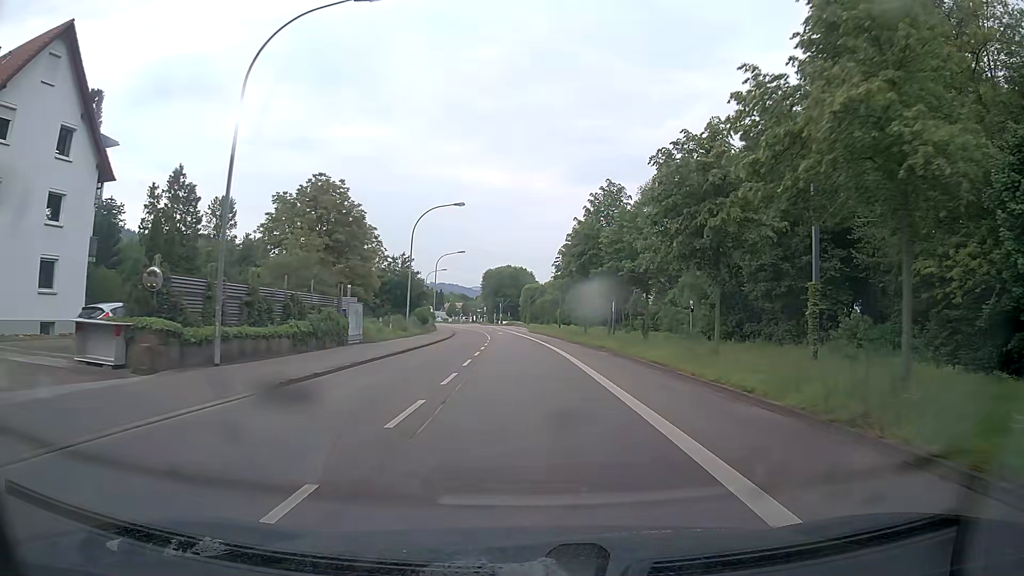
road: tertiary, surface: asphalt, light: Day
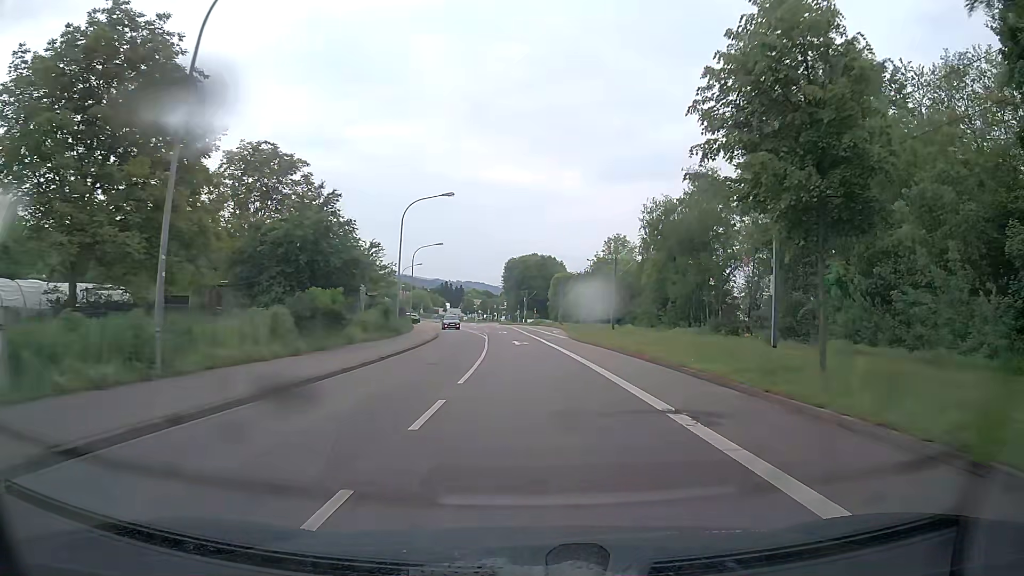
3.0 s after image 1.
(-0.7, +36.5) m; -2°
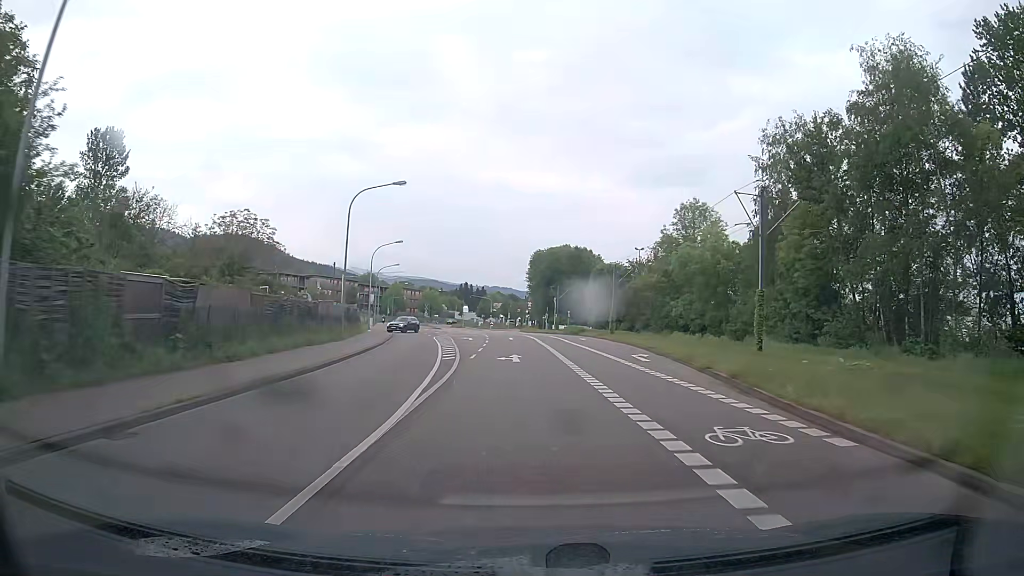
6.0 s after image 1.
(-0.8, +36.9) m; -3°
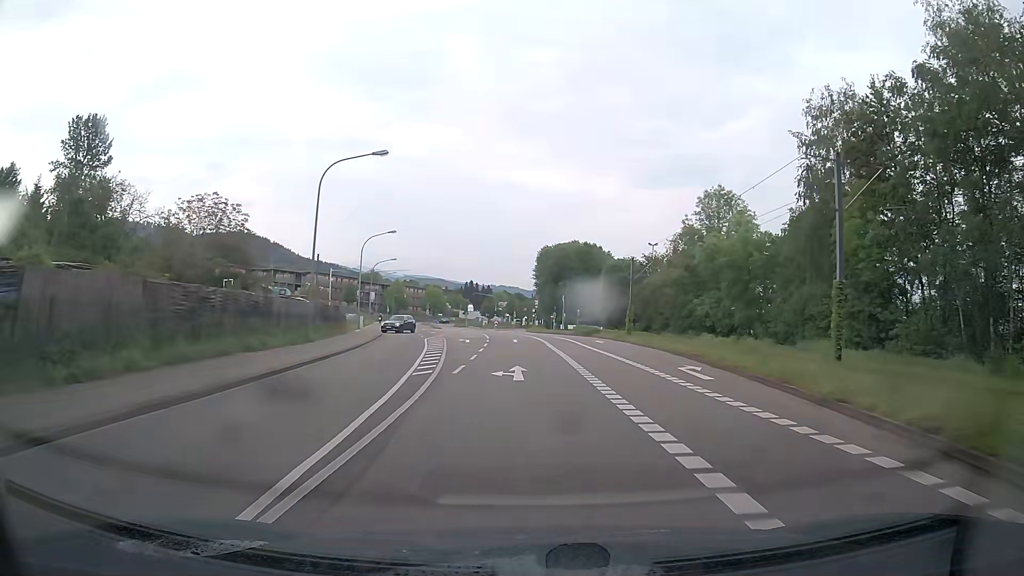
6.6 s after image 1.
(0.0, +7.4) m; 0°
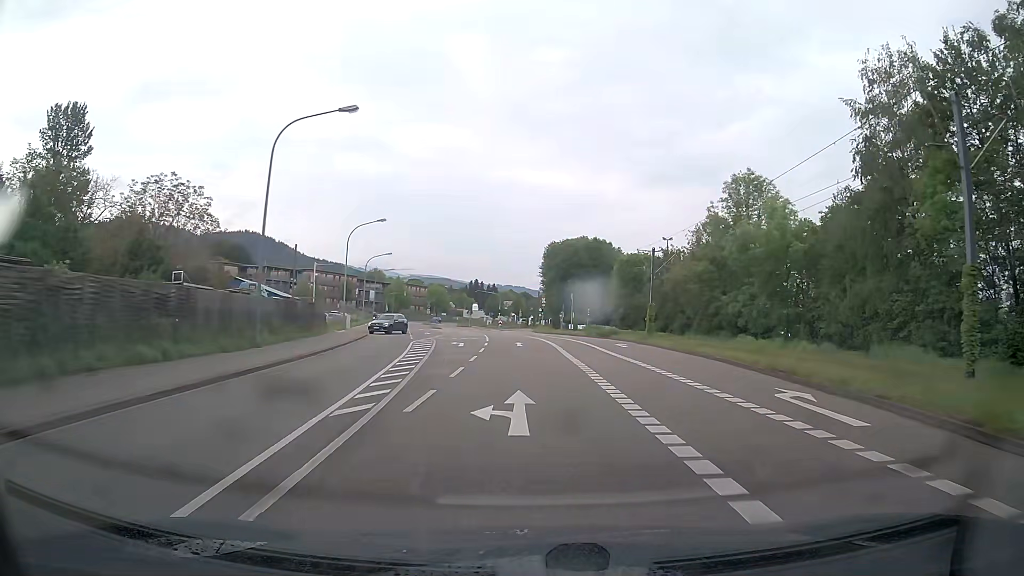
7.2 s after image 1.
(-0.1, +7.5) m; -1°
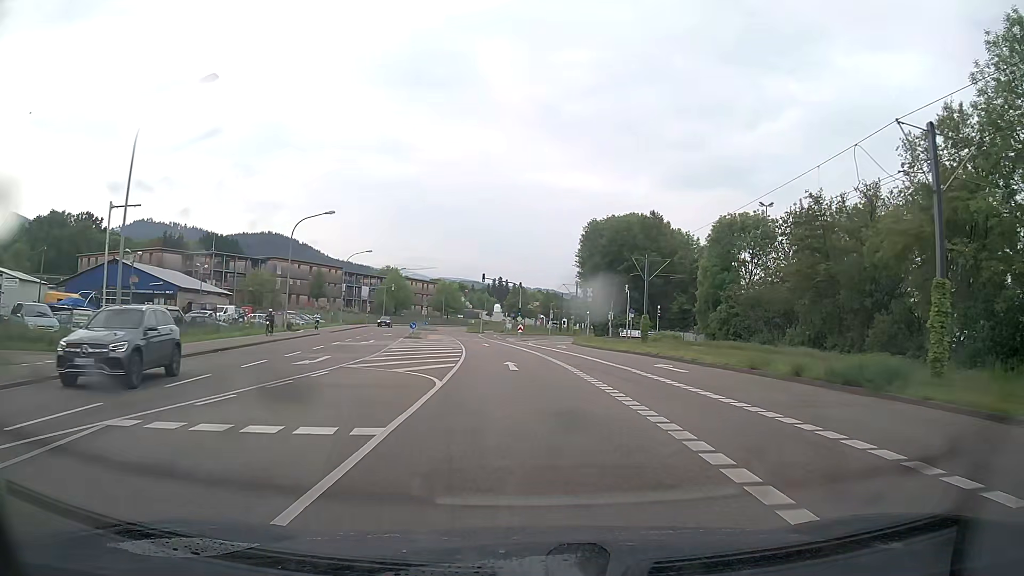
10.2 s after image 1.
(-0.7, +37.1) m; -2°
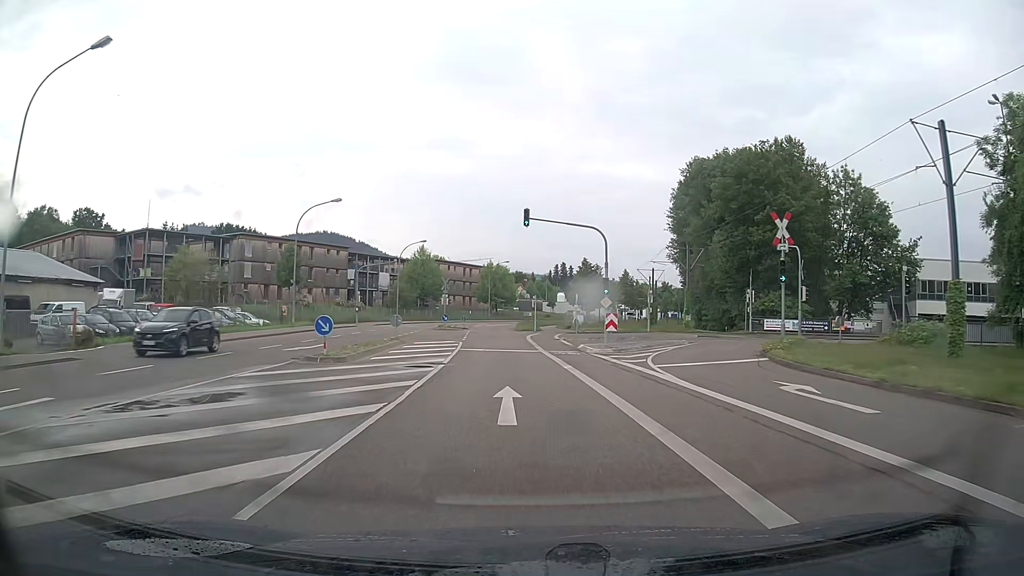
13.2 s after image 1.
(-1.6, +36.4) m; -5°
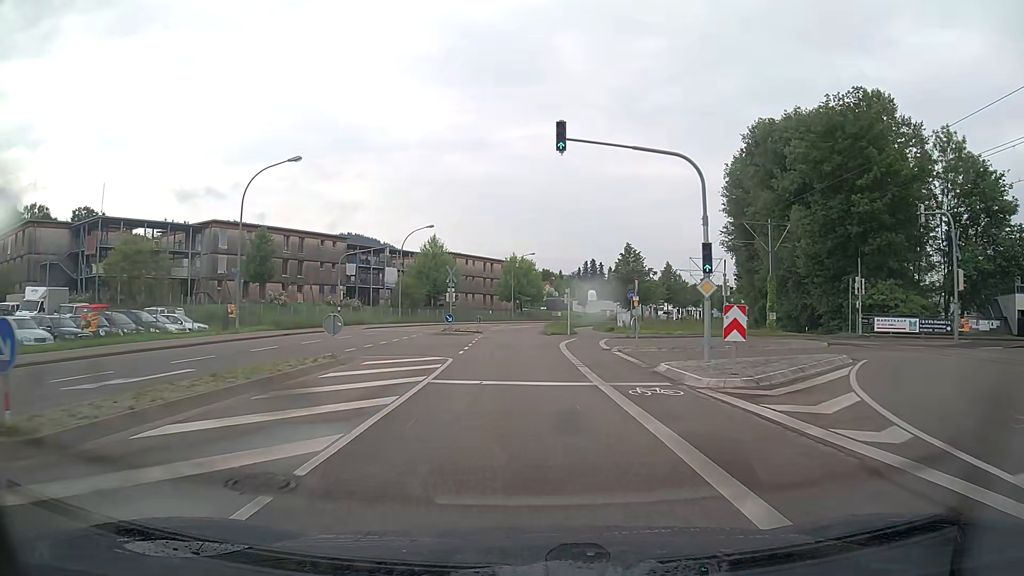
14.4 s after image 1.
(-0.3, +14.6) m; -2°
(0, +10) (-1, +20) (-1, +30) (-1, +40) (-2, +50) (-1, +60) (-1, +70) (+1, +80) (+4, +89) (+7, +99) m
